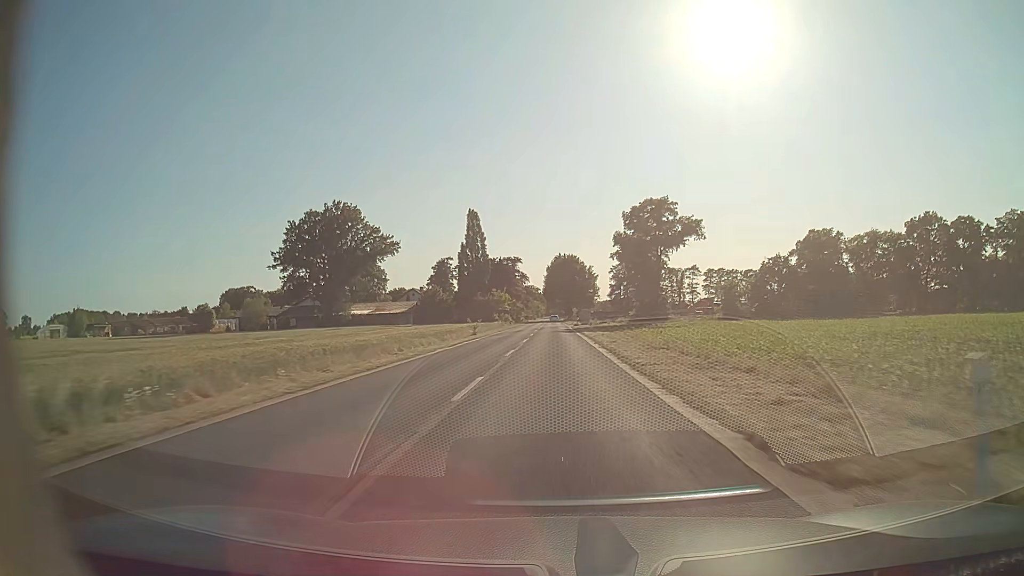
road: secondary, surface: asphalt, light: Day
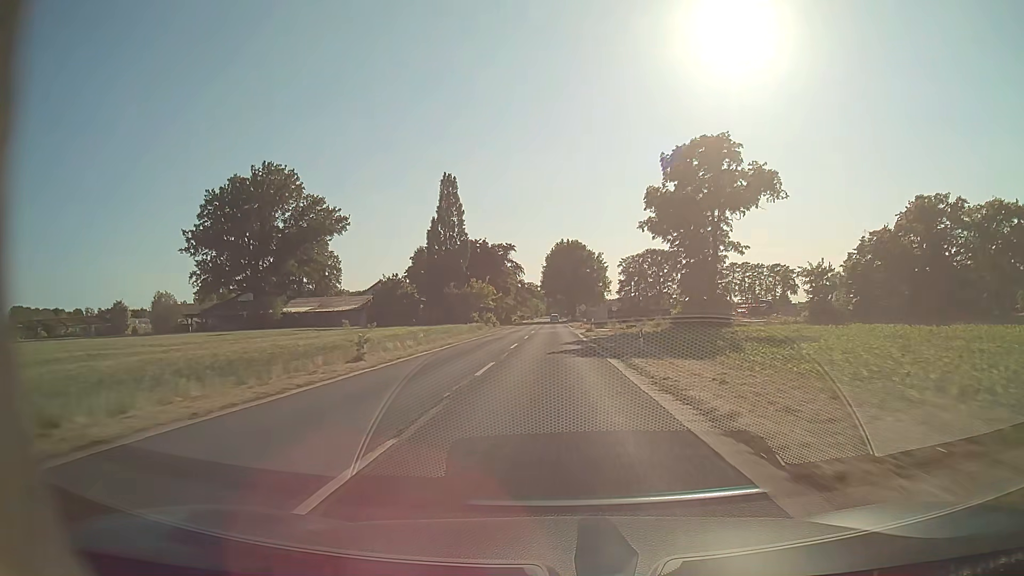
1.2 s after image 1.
(0.0, +31.4) m; 0°
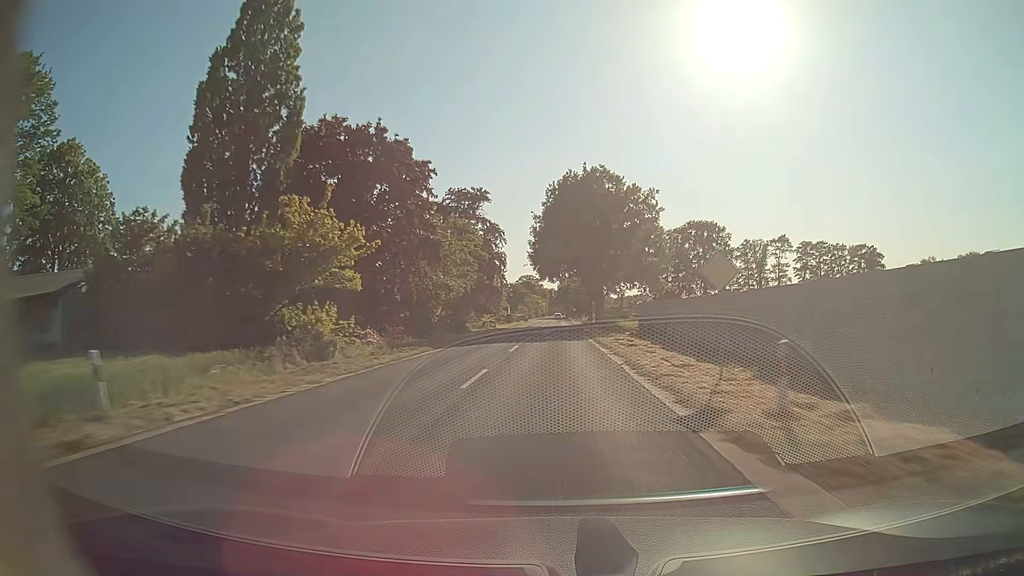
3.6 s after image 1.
(-0.3, +63.1) m; 0°
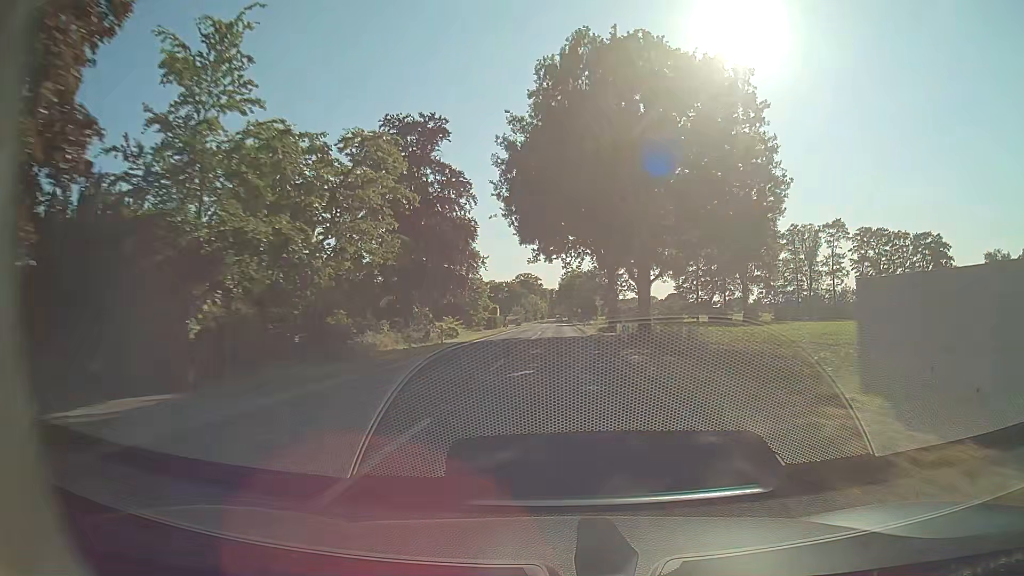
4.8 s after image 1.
(+0.1, +31.6) m; 0°
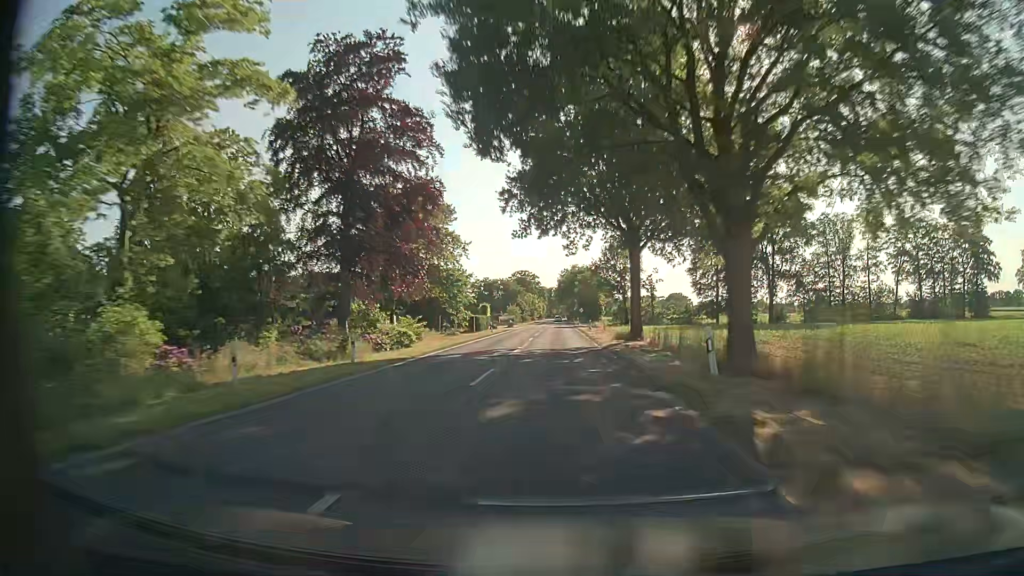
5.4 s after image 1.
(-0.1, +15.8) m; 0°
(0, +10) (0, +20) (0, +30) (0, +40) (0, +50) (0, +60) (0, +70) (0, +80) (0, +90) (0, +100) m
